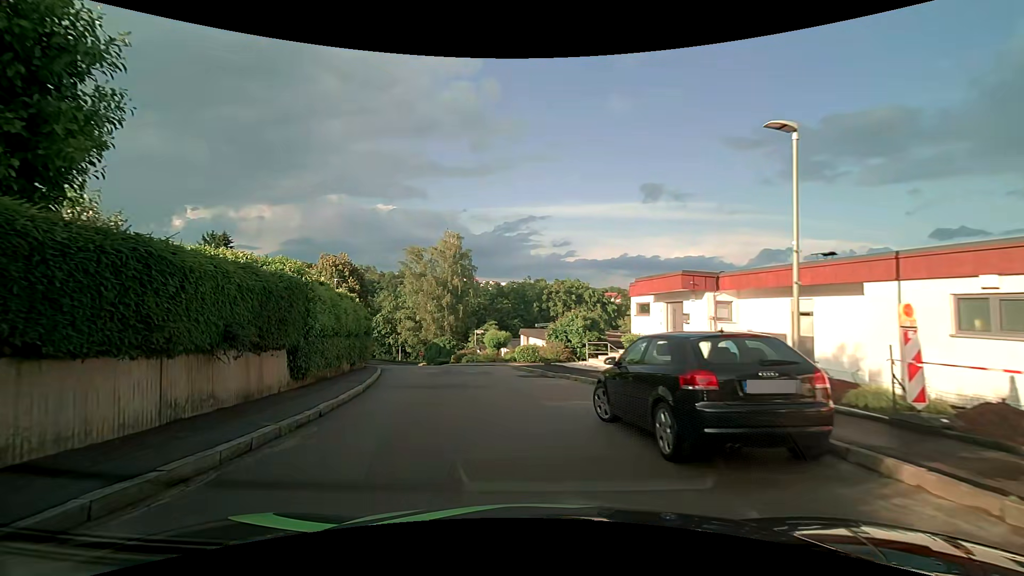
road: tertiary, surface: asphalt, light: Day
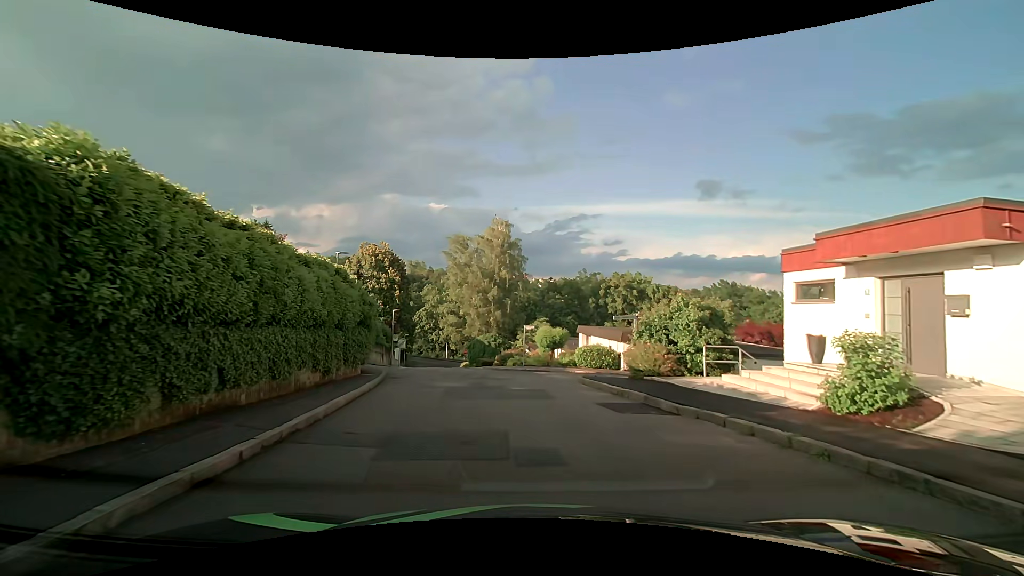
(-1.0, +8.9) m; -8°
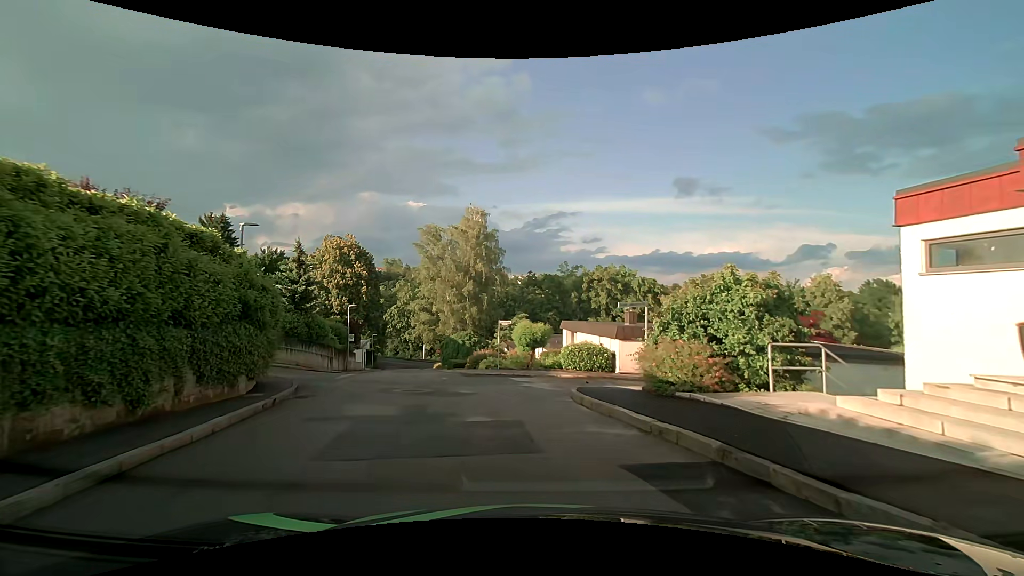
(+0.2, +5.7) m; +4°
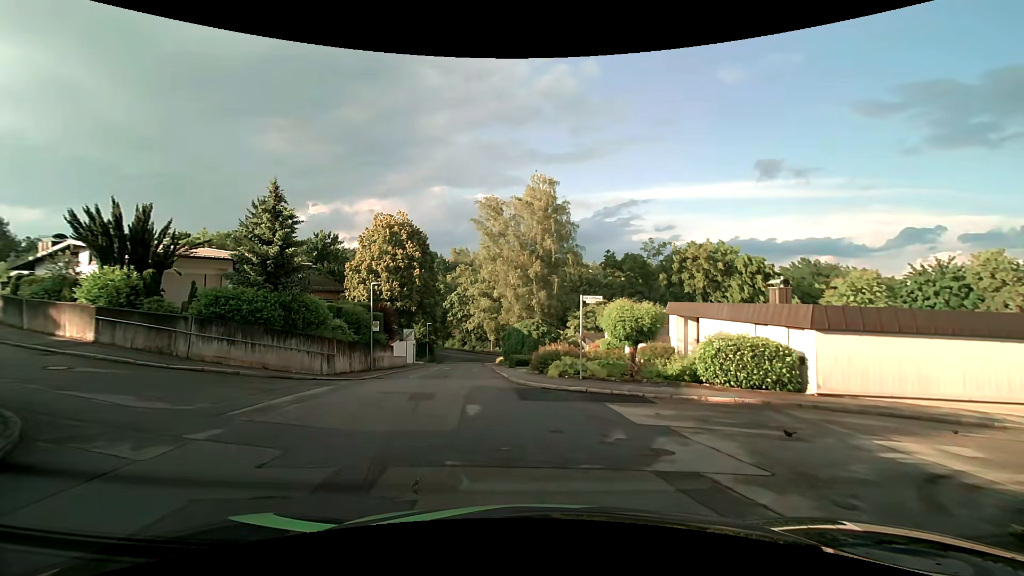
(-0.9, +11.3) m; -8°
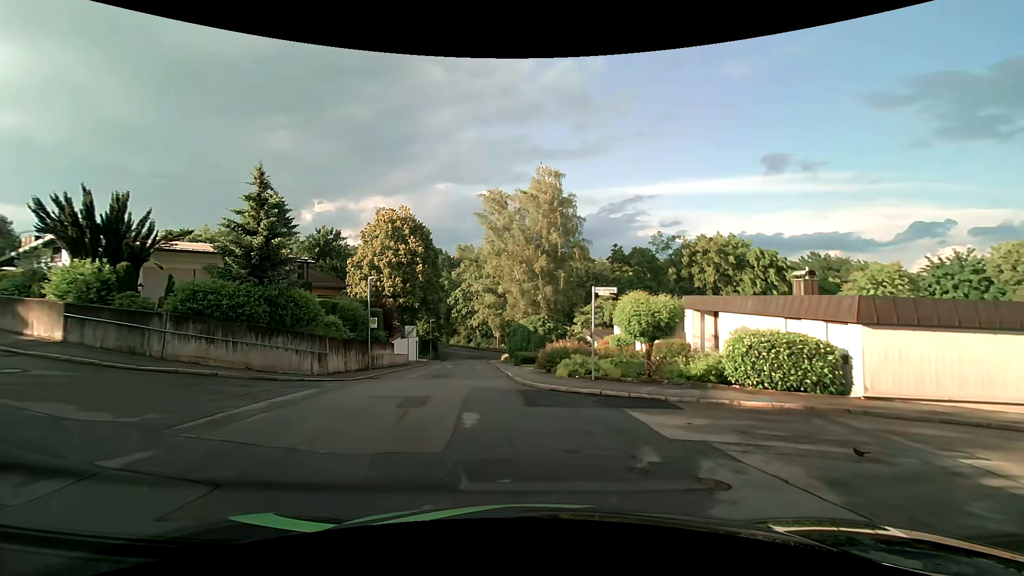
(0.0, +1.5) m; 0°
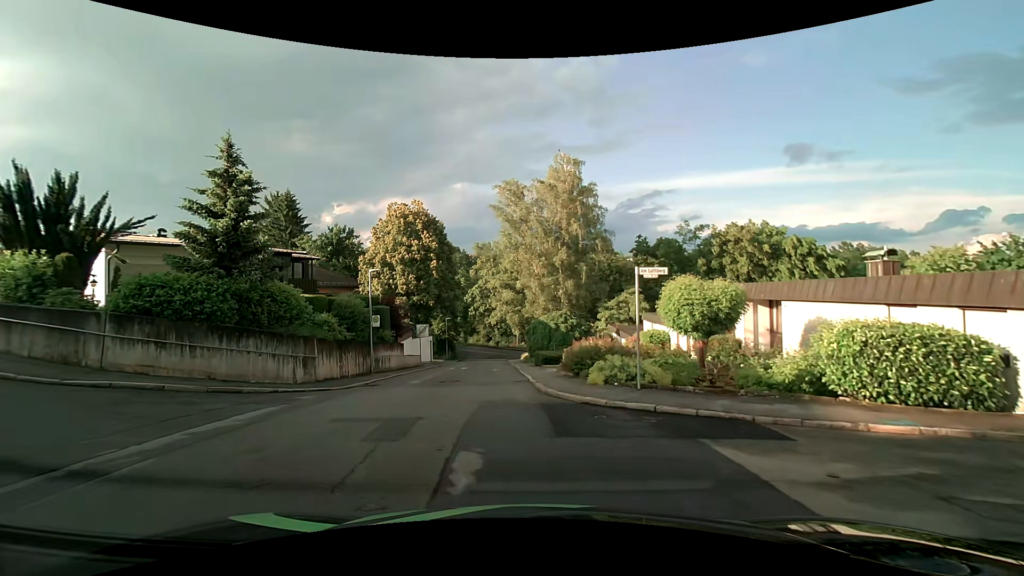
(0.0, +3.4) m; -2°
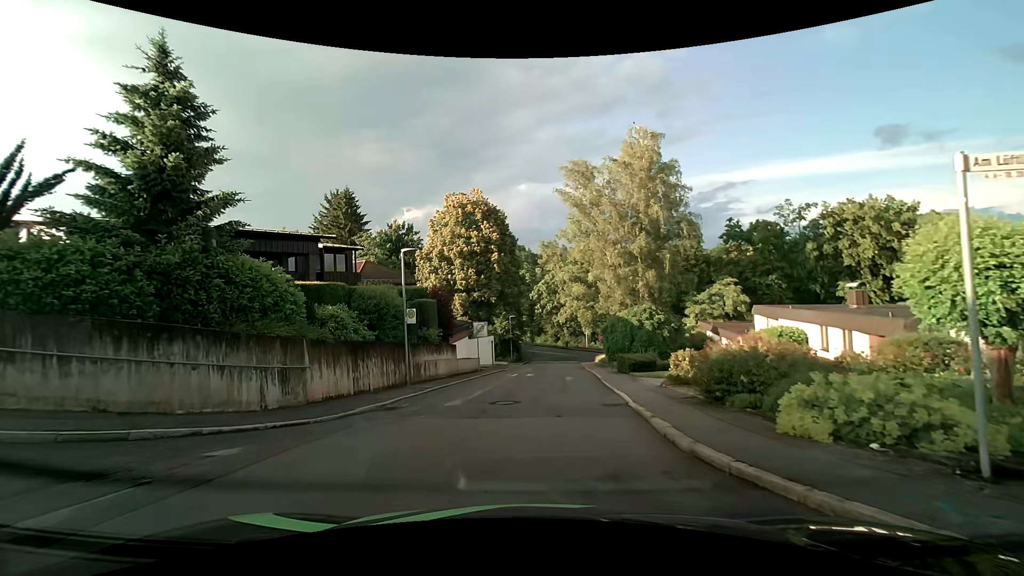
(-0.5, +6.6) m; -8°
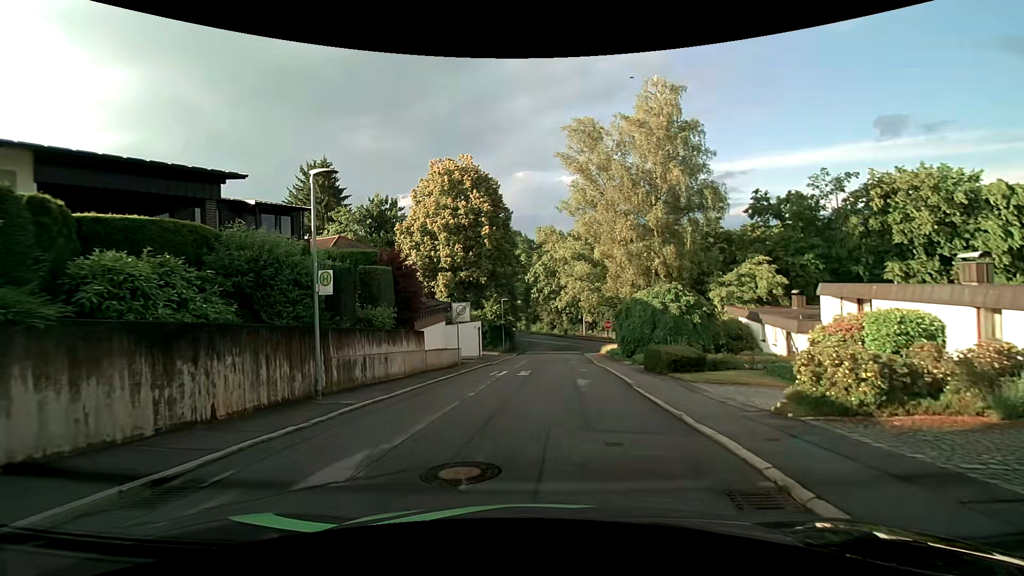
(0.0, +7.6) m; 0°
